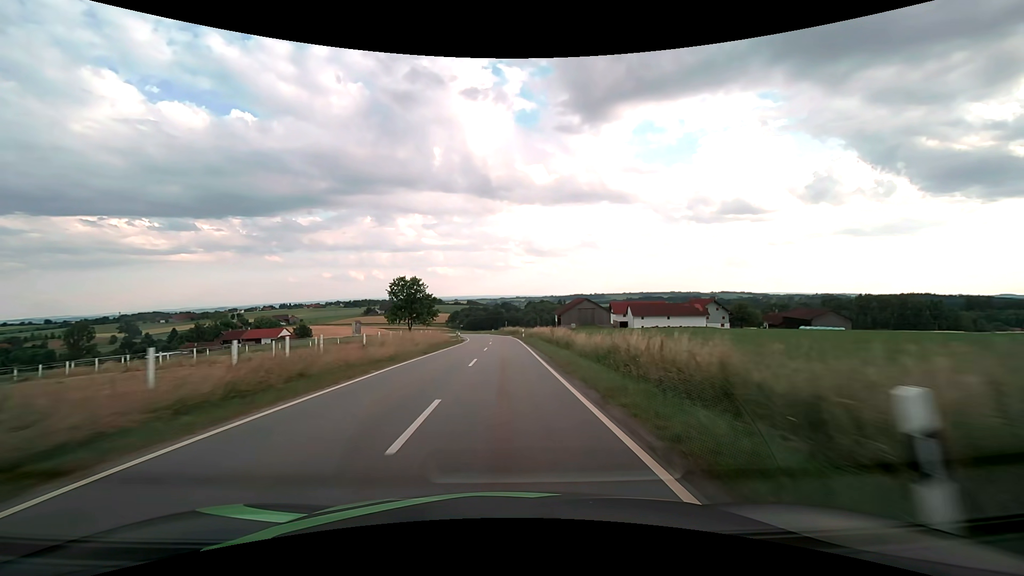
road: tertiary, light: Day
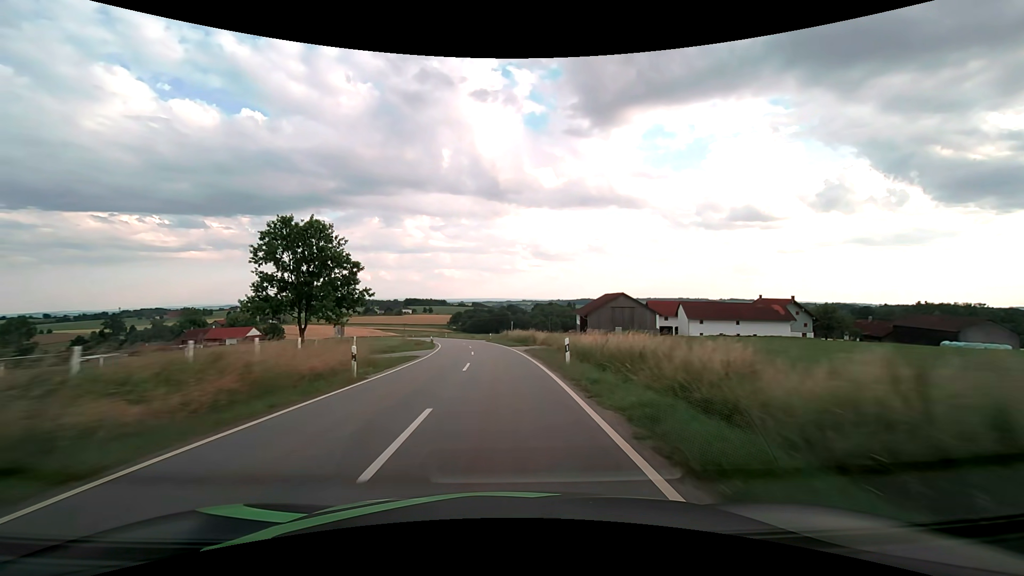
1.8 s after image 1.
(-0.1, +37.4) m; -1°
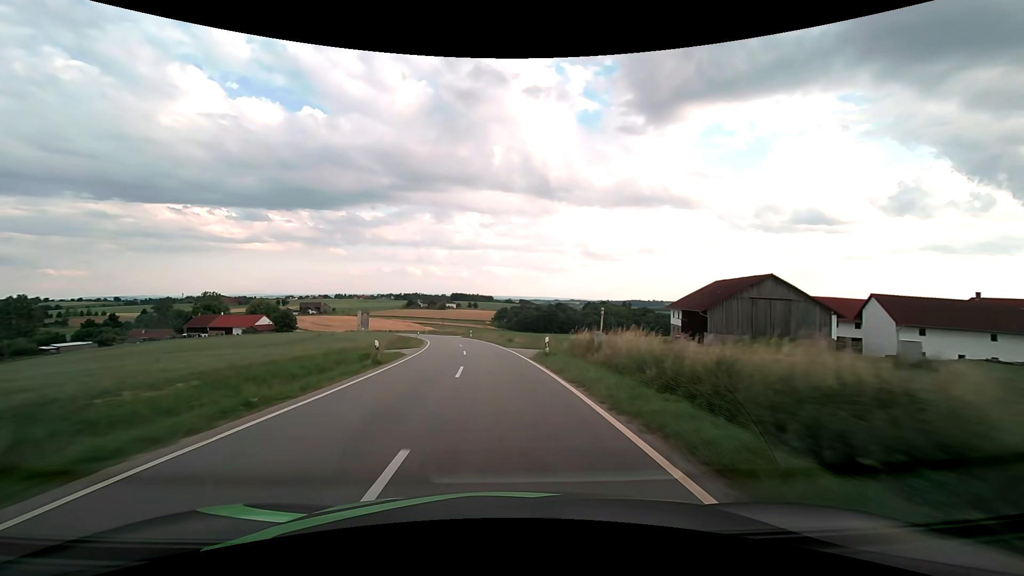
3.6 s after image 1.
(-1.7, +39.7) m; -5°
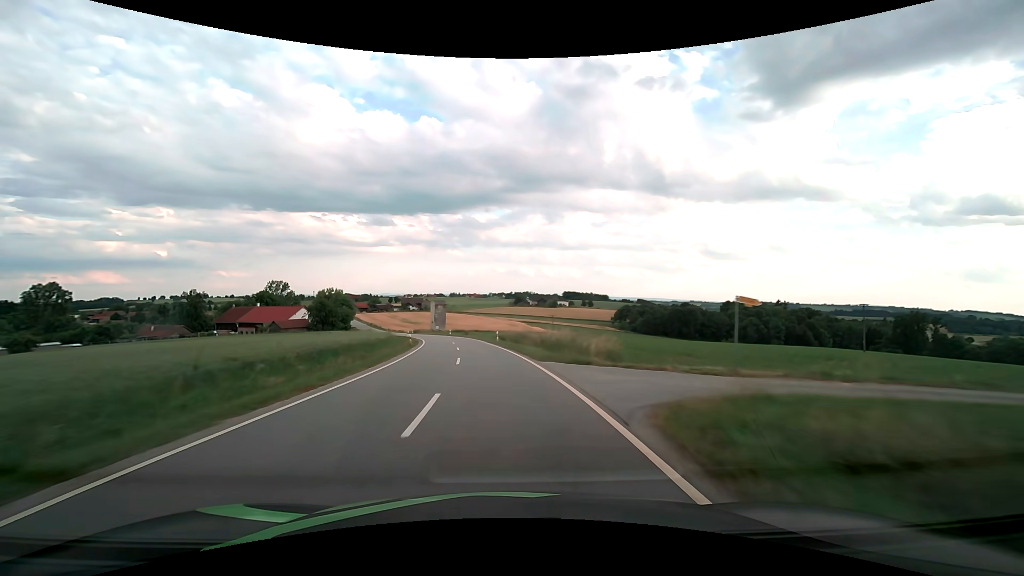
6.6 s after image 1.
(-7.5, +68.3) m; -13°
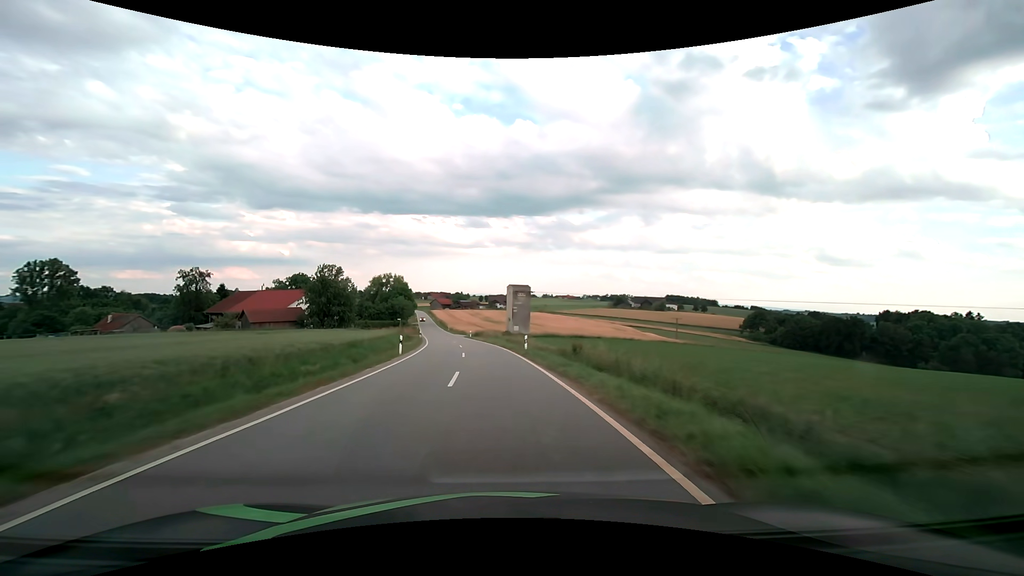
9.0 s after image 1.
(-5.3, +55.4) m; -11°
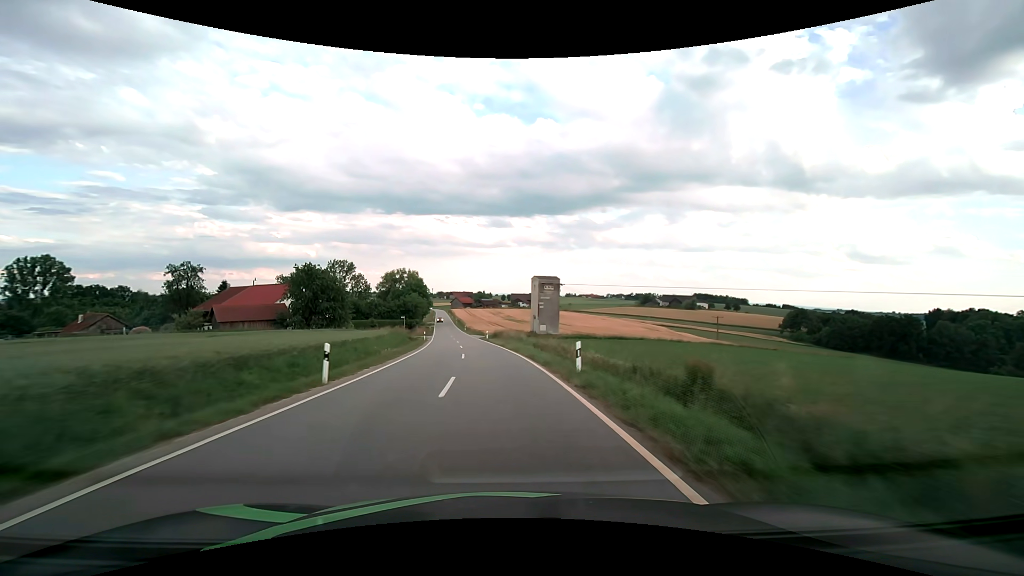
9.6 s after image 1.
(-0.3, +14.0) m; -2°
(0, +10) (-1, +20) (-1, +30) (-3, +40) (-4, +50) (-5, +60) (-6, +70) (-8, +80) (-9, +89) (-11, +99) m
